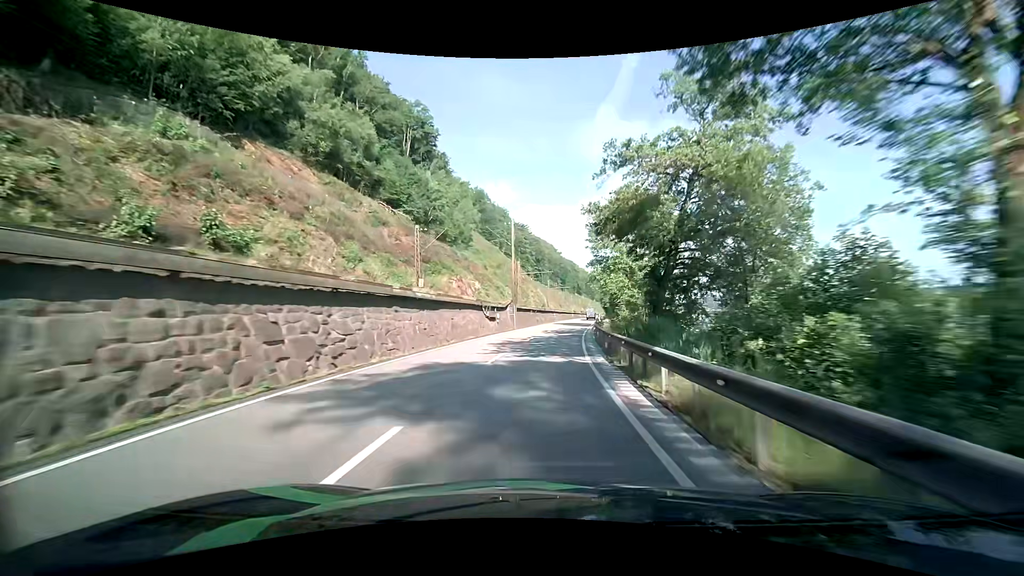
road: primary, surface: asphalt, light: Day
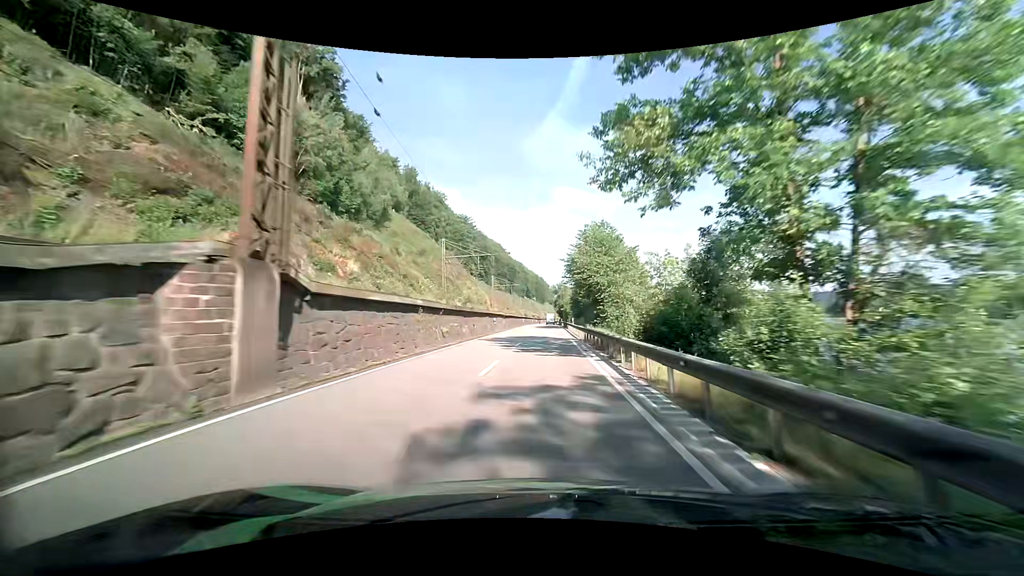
(+2.1, +38.0) m; +6°
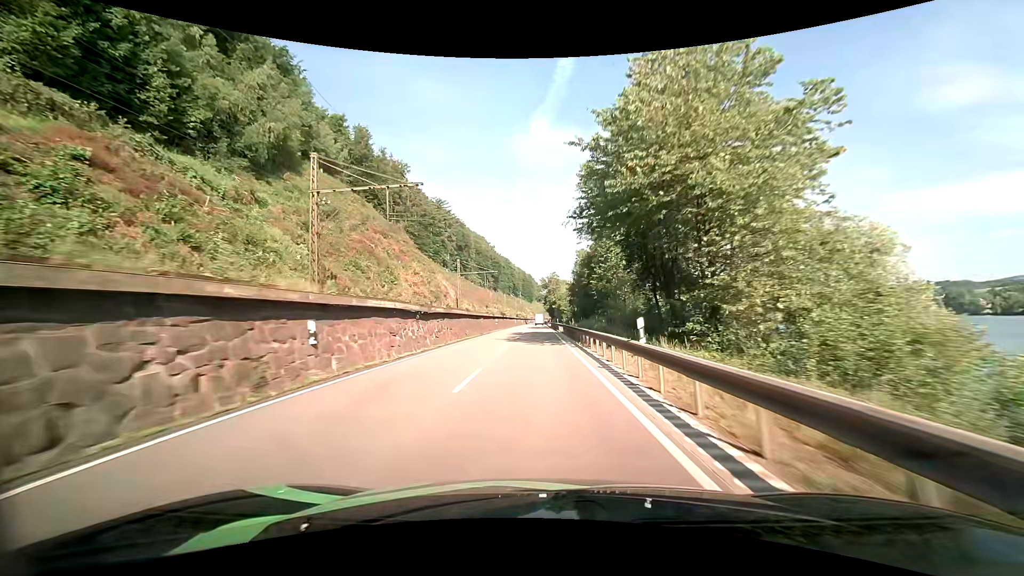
(+0.7, +38.3) m; +1°
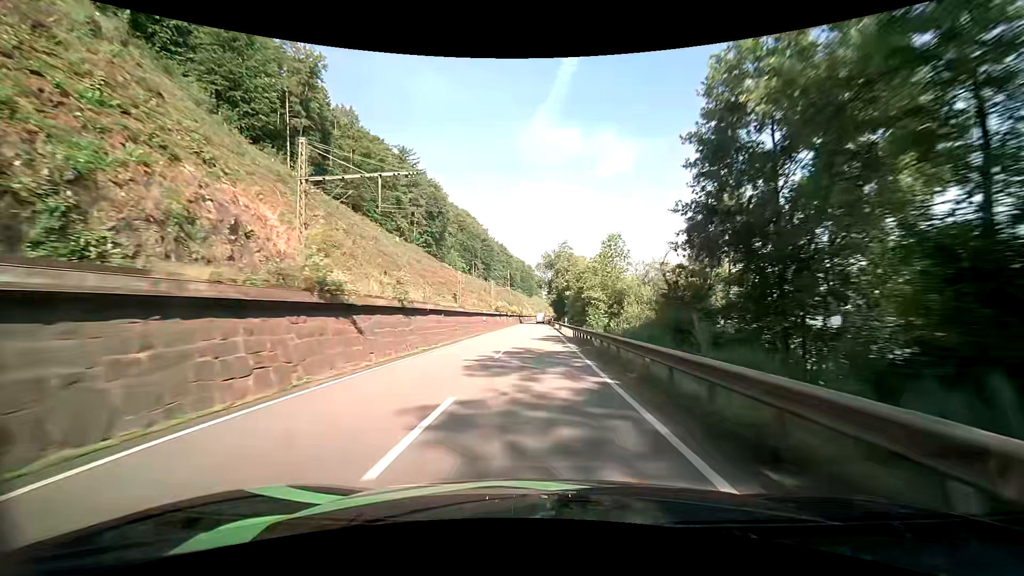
(-0.1, +64.5) m; 0°
(0, +10) (0, +20) (0, +30) (0, +40) (0, +50) (0, +60) (0, +70) (0, +80) (0, +90) (+1, +100) m
